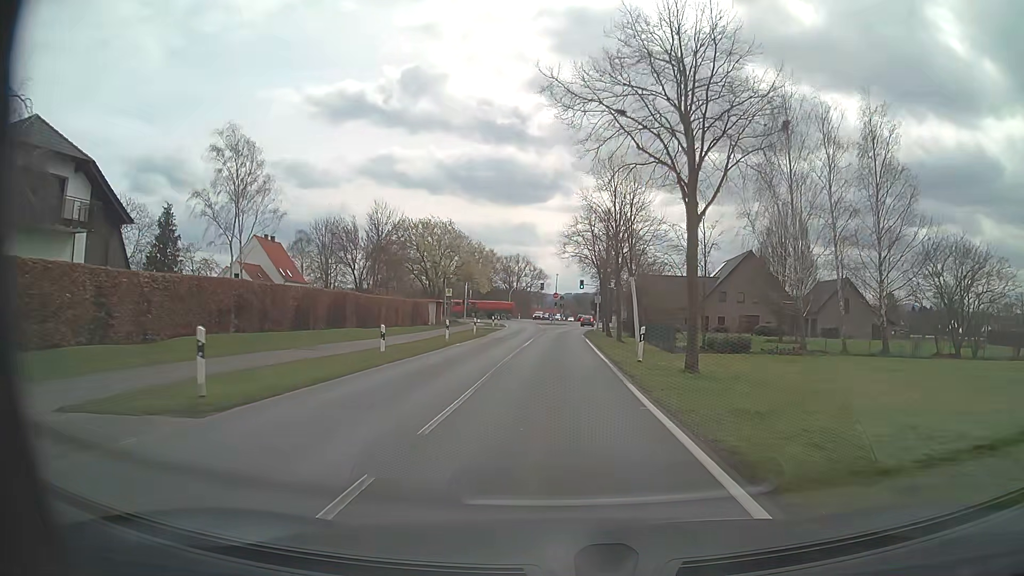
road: tertiary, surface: asphalt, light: Day
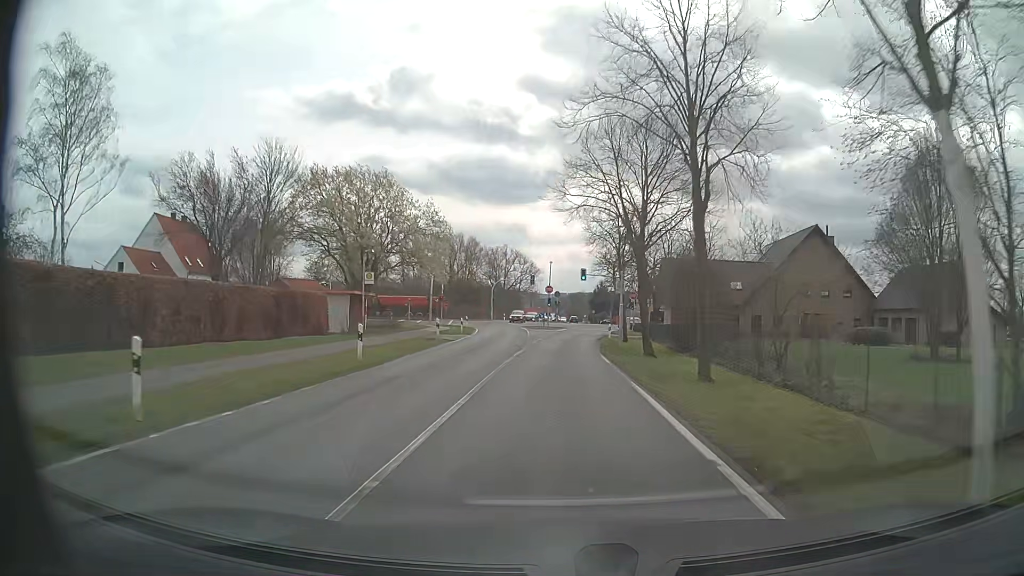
(0.0, +24.6) m; 0°
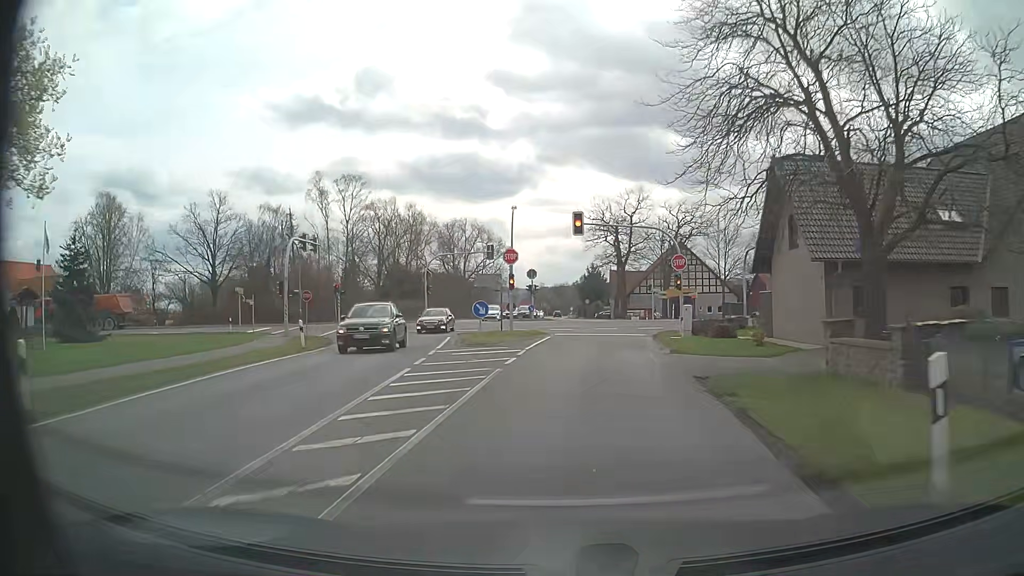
(+0.7, +38.8) m; +2°
(0, +10) (0, +20) (+1, +30) (+1, +40) (-3, +49) (-13, +52) (-23, +51) (-33, +50) (-43, +49) (-52, +48) m
